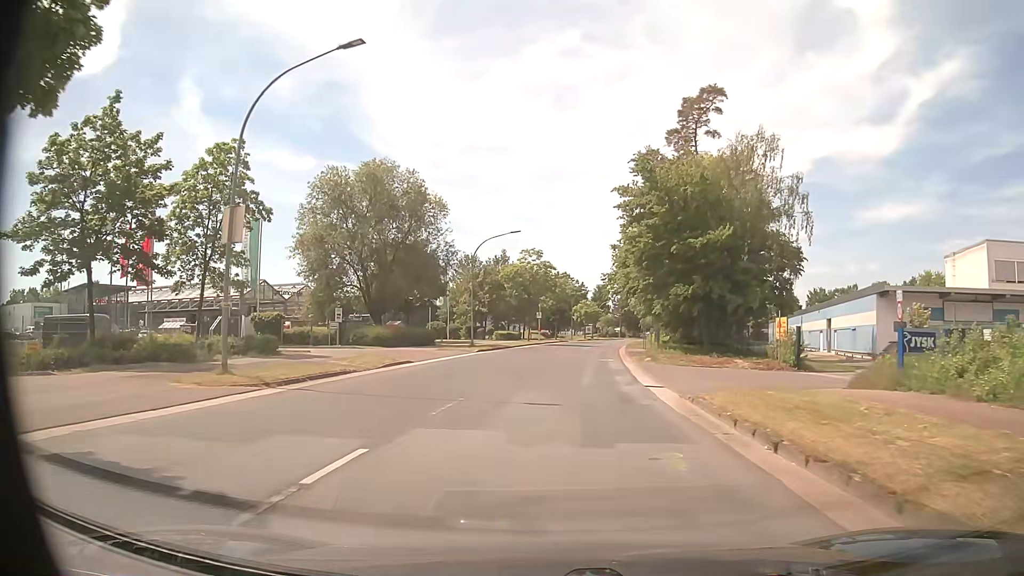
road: unclassified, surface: asphalt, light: Day
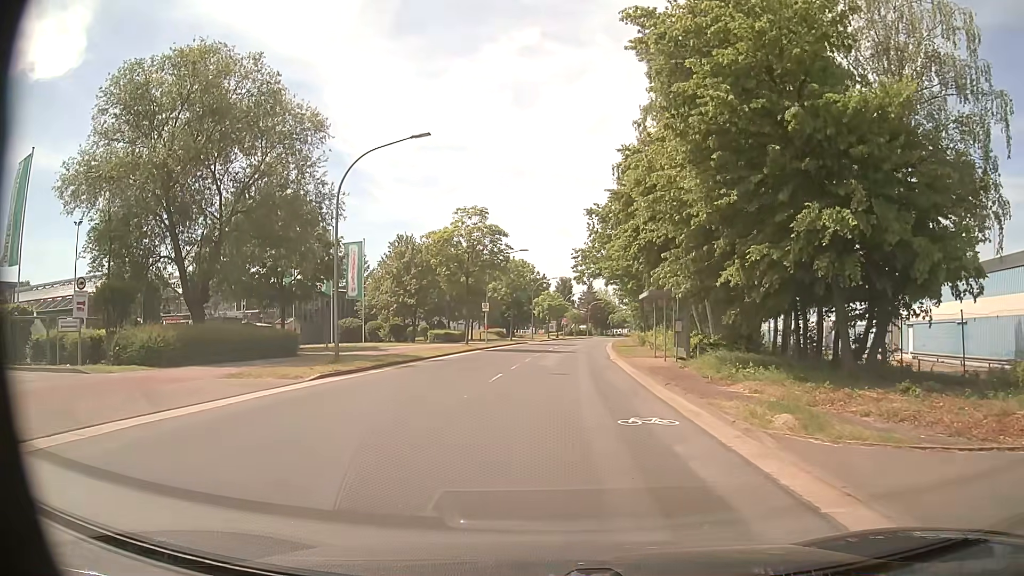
(+0.6, +21.9) m; +3°
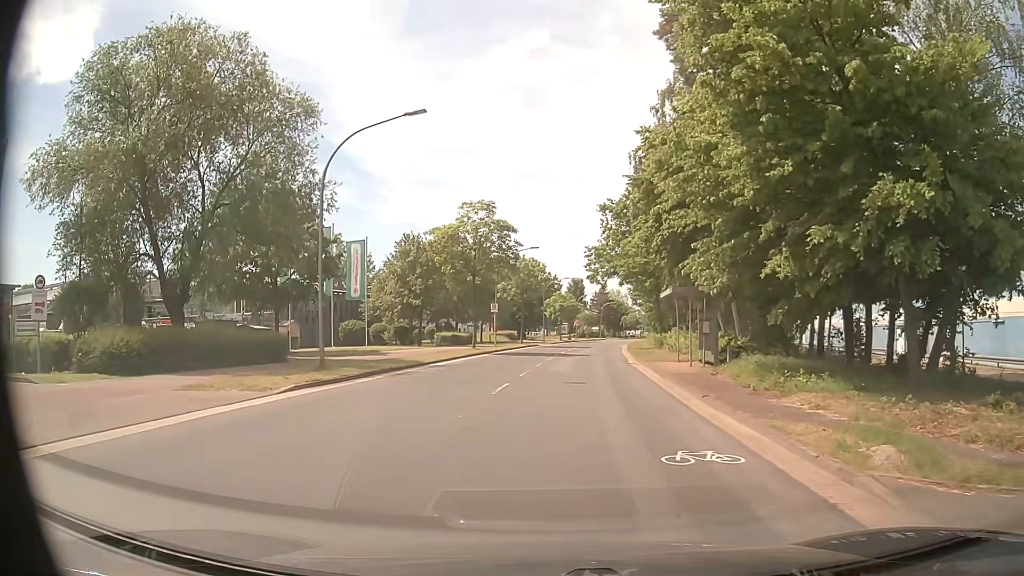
(0.0, +2.7) m; 0°
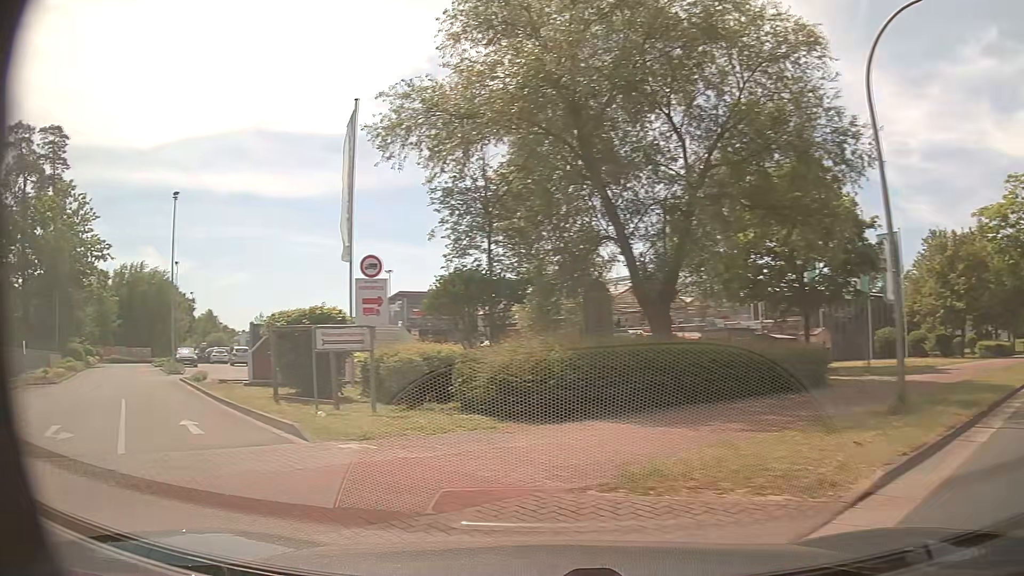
(-2.5, +8.5) m; -44°
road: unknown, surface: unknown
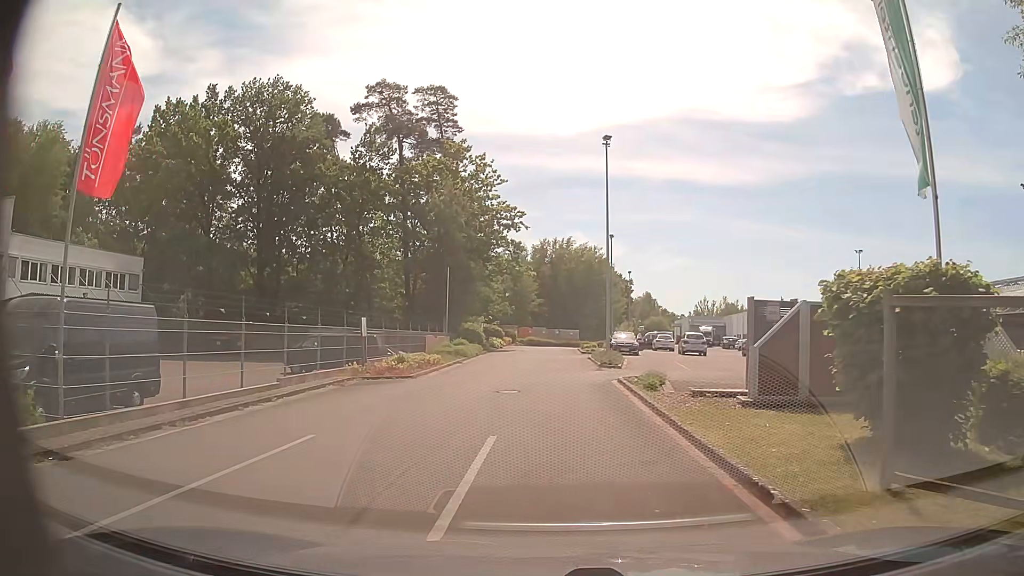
(-4.2, +8.5) m; -39°
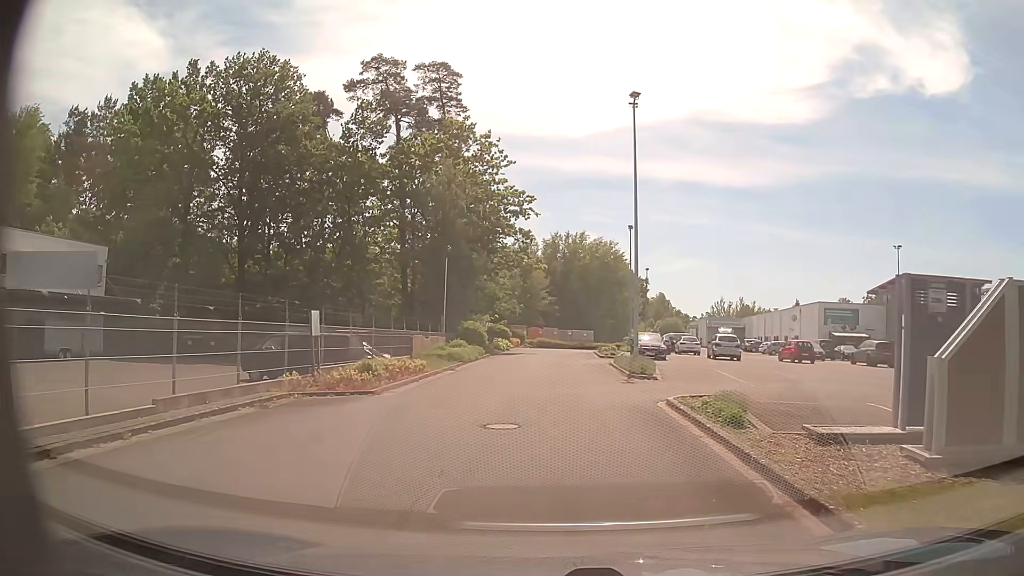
(-0.1, +6.0) m; -1°
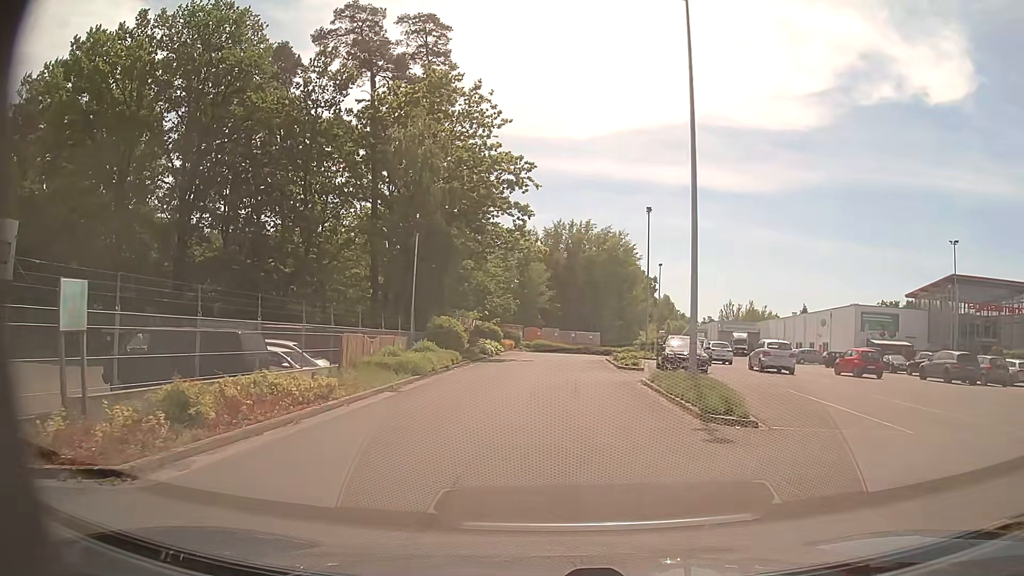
(0.0, +9.6) m; 0°
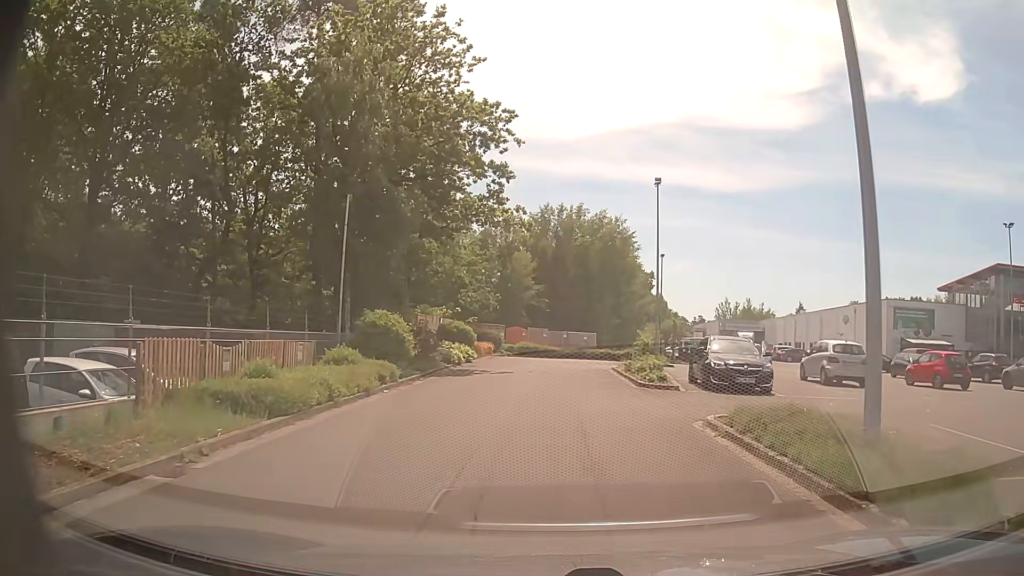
(+0.1, +9.1) m; +1°
